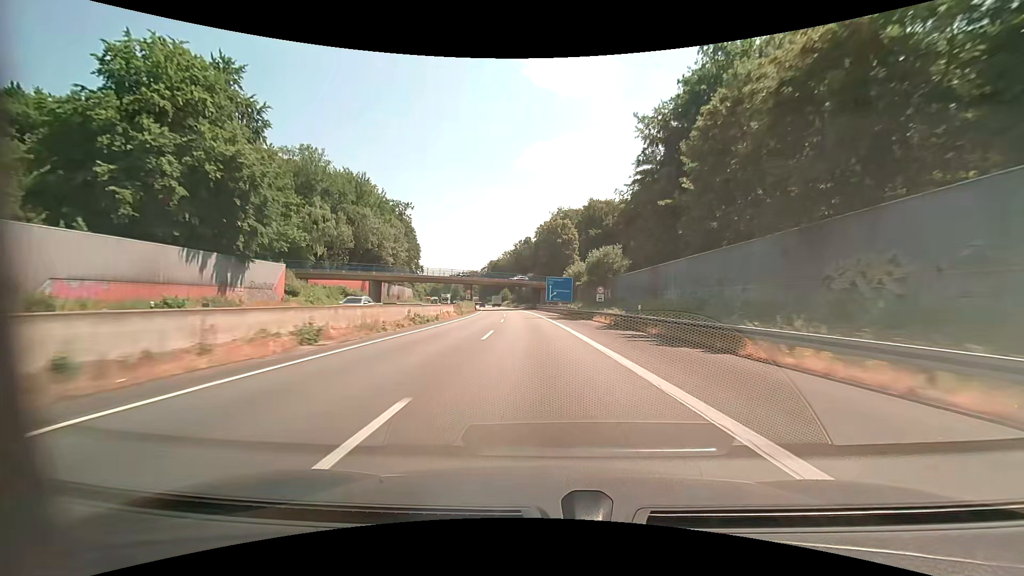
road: motorway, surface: asphalt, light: Day
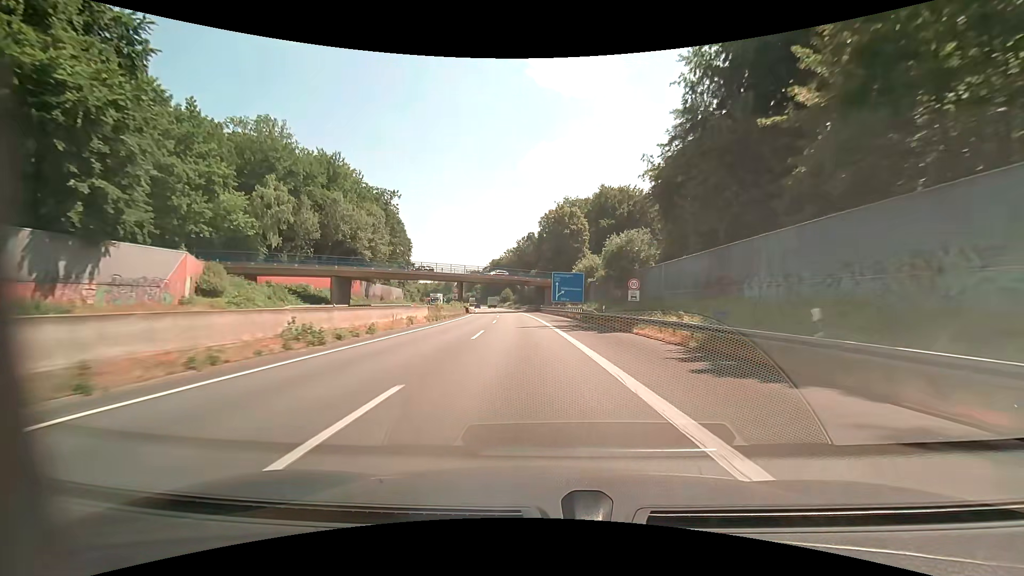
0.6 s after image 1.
(0.0, +16.5) m; 0°
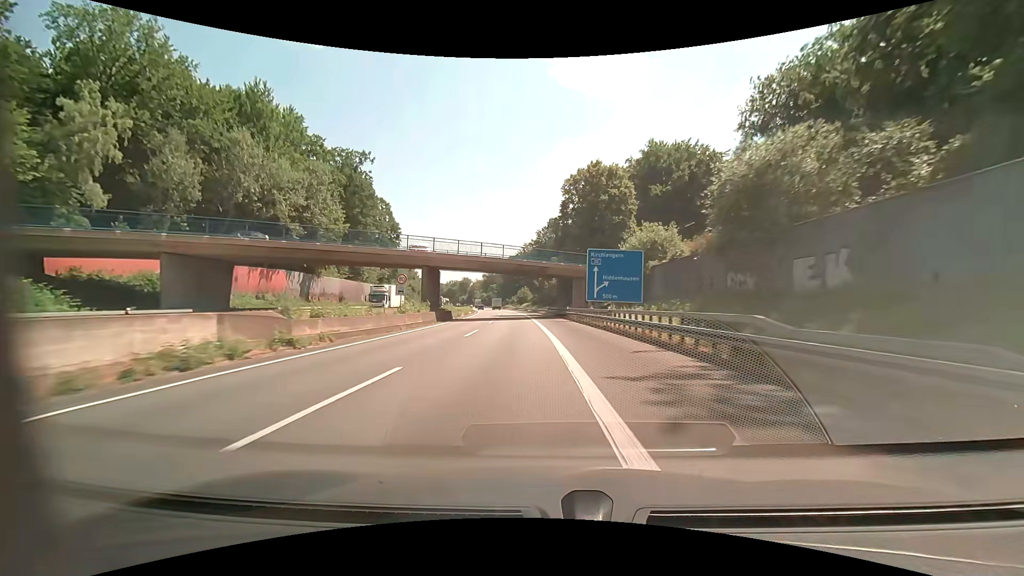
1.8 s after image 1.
(-0.6, +33.2) m; -2°
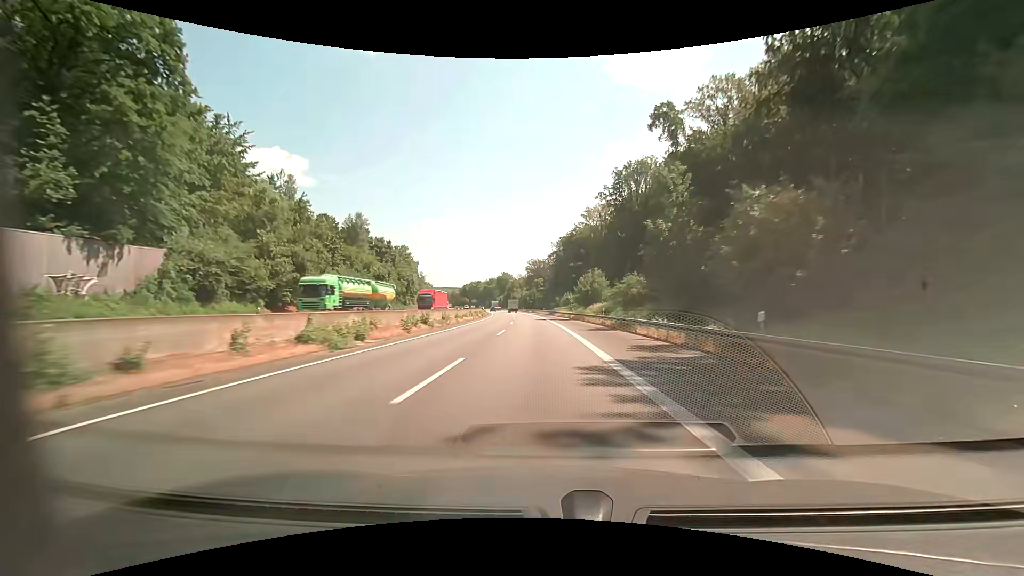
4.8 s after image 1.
(-6.5, +87.8) m; -6°
(0, +10) (0, +20) (0, +30) (-1, +40) (-1, +50) (-2, +60) (-2, +70) (-3, +80) (-4, +90) (-4, +100) m
